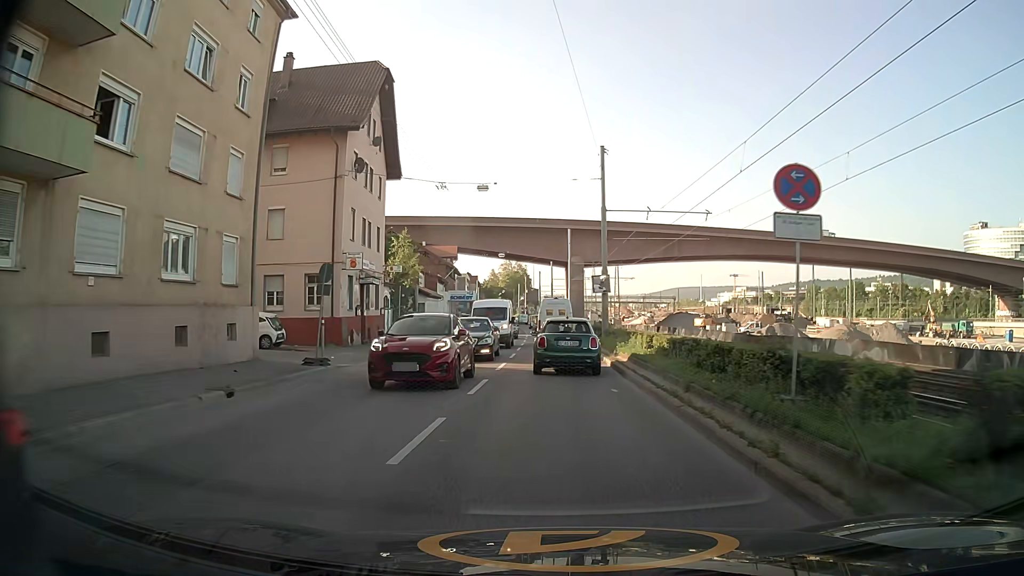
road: secondary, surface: asphalt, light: Day
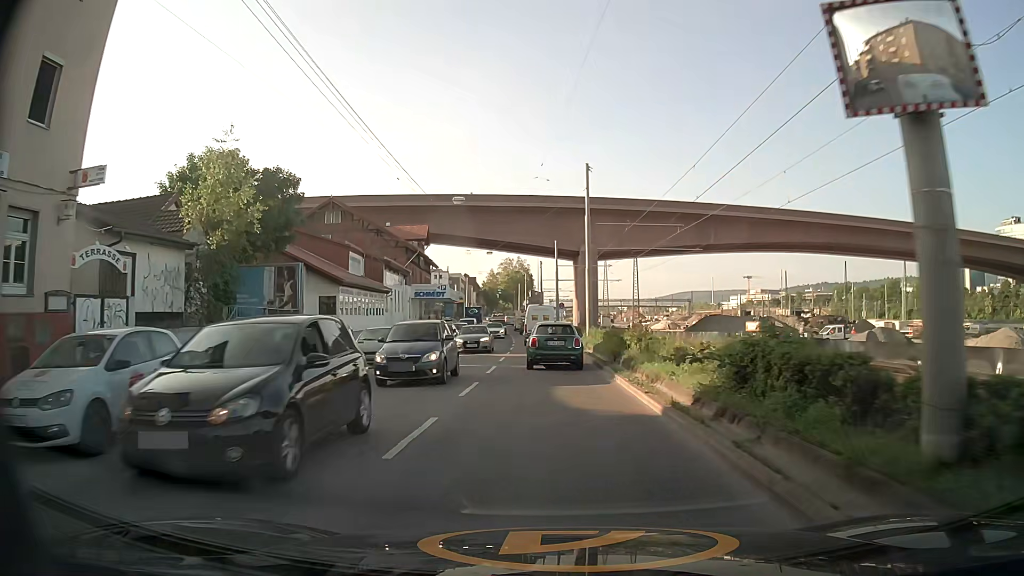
(-0.3, +30.6) m; -1°
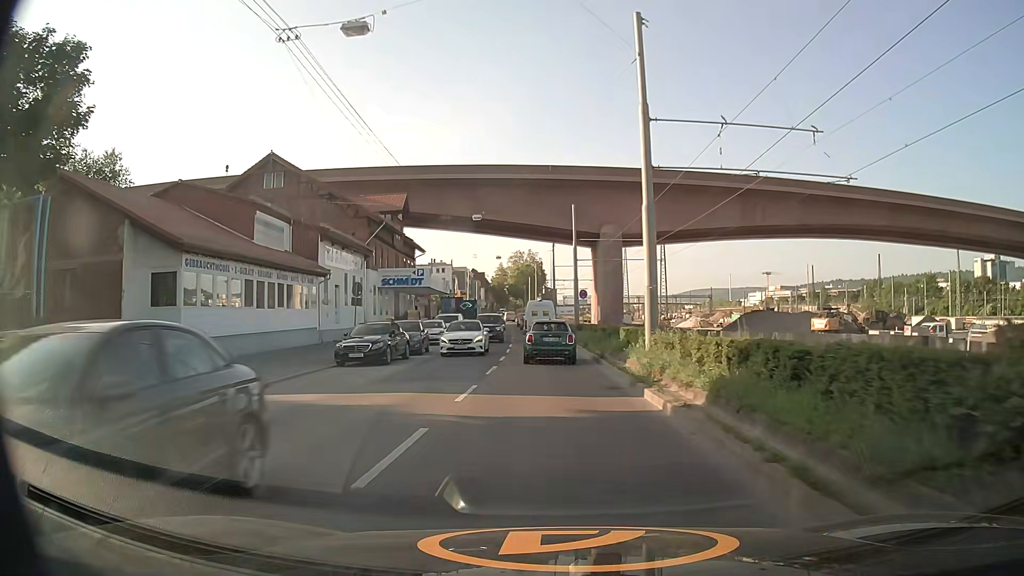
(-0.4, +20.0) m; -2°
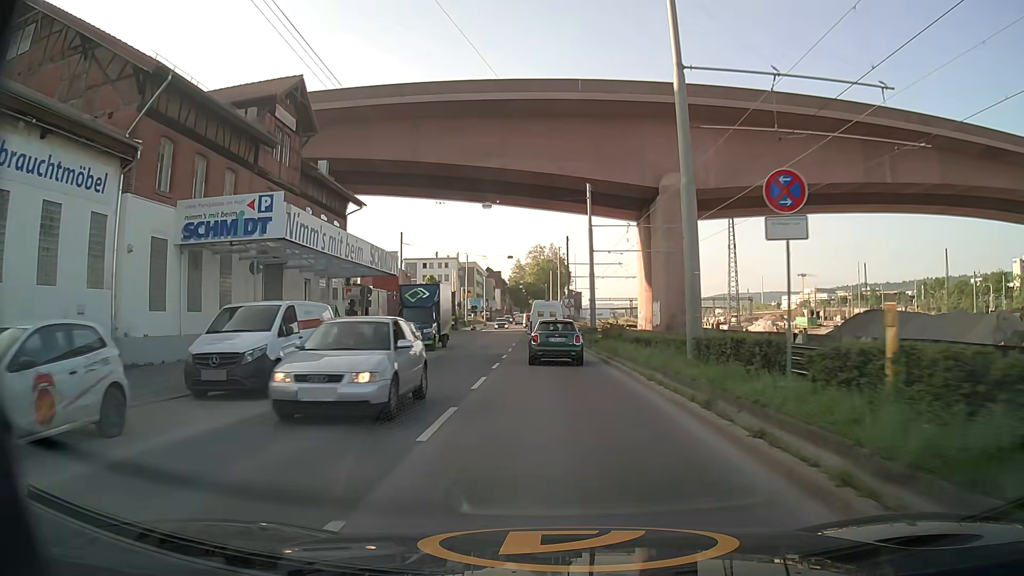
(-0.5, +34.6) m; -2°
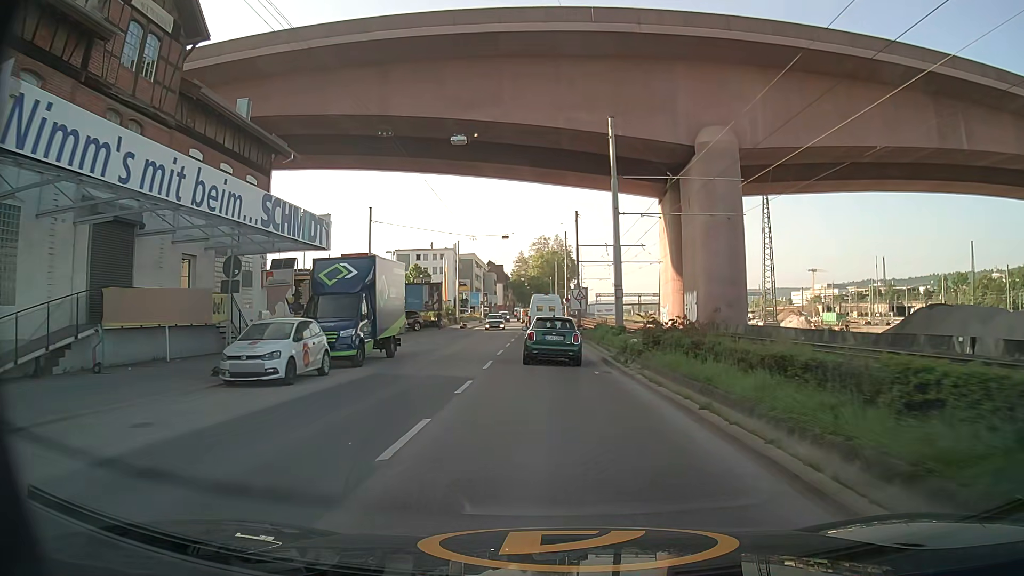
(0.0, +13.3) m; -1°
